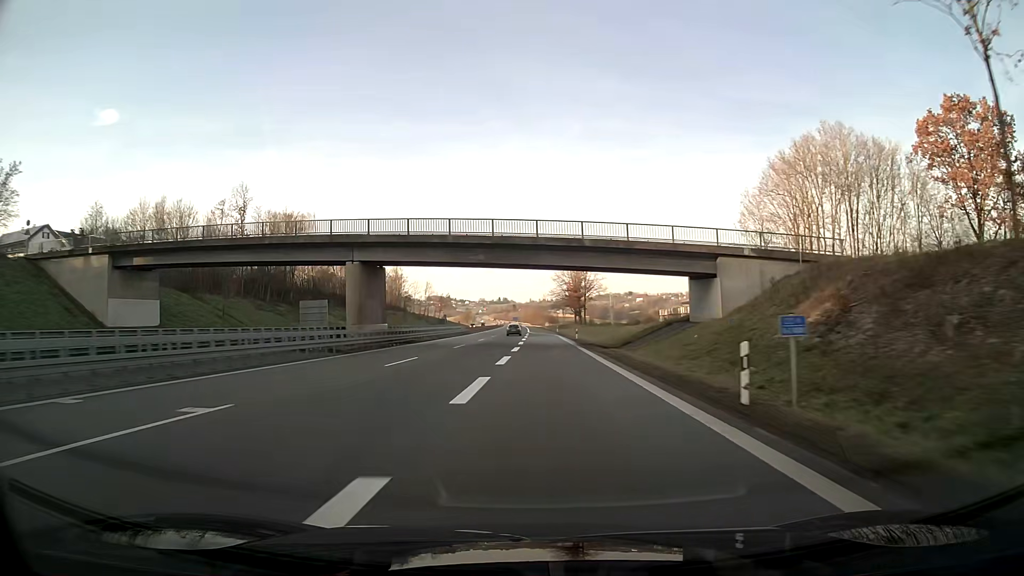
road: motorway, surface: asphalt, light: Day
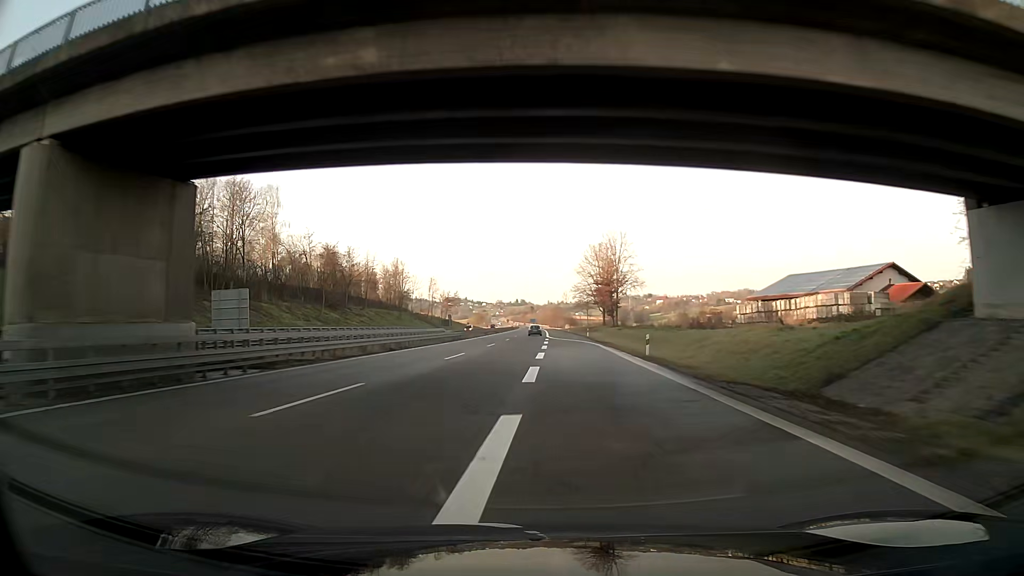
(-0.4, +31.8) m; -1°
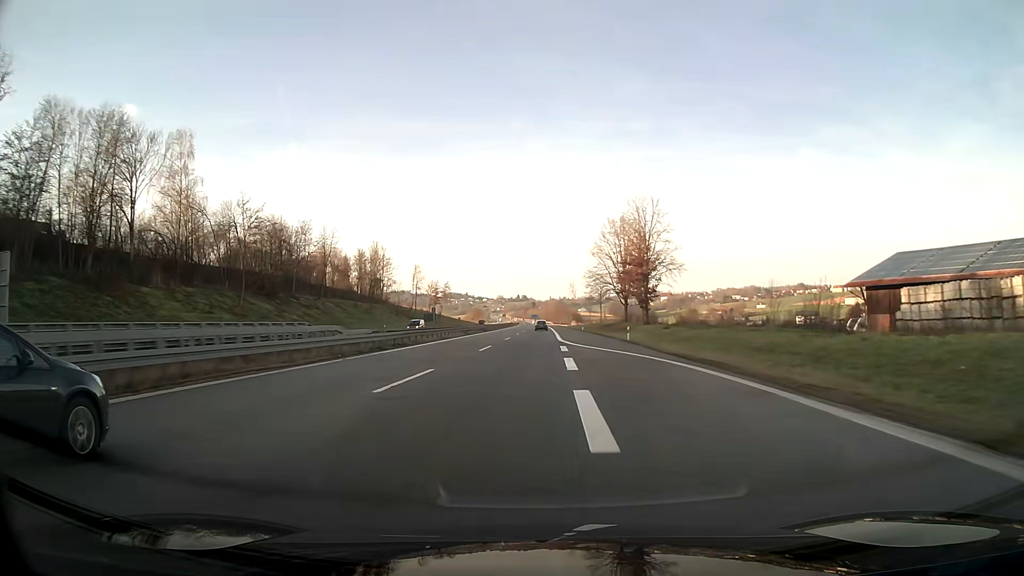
(-0.1, +33.2) m; 0°
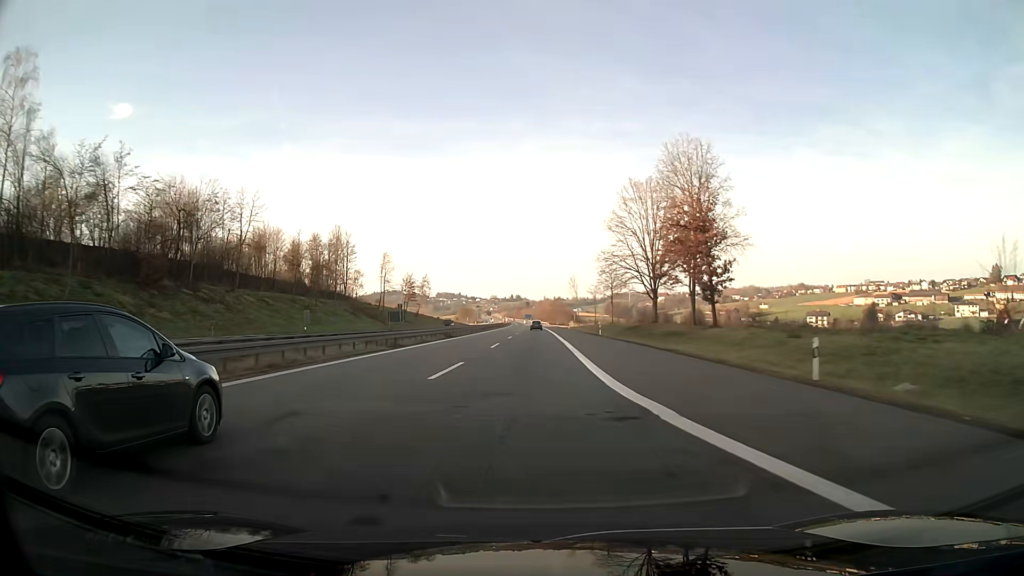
(+0.2, +33.3) m; +1°
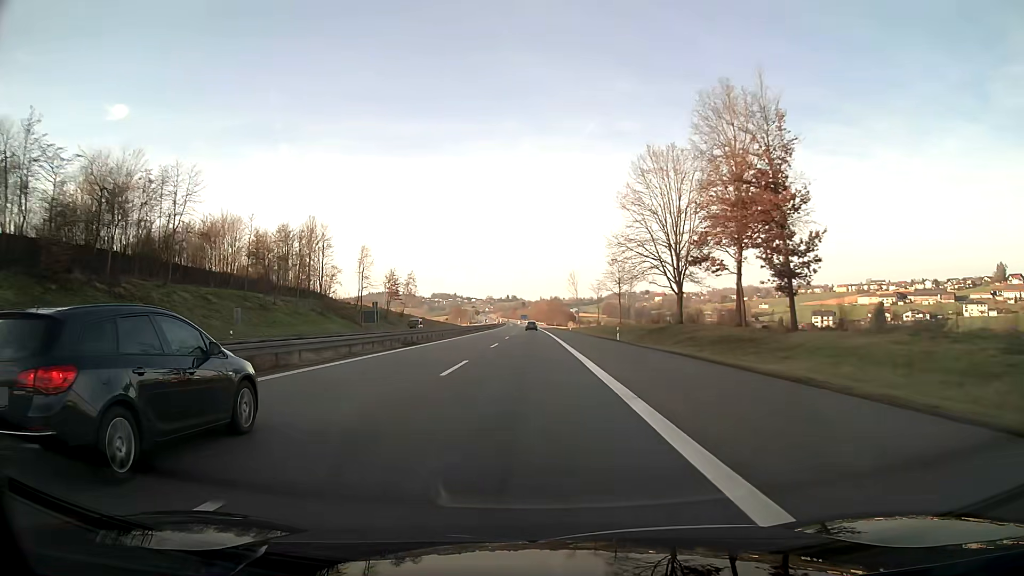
(0.0, +16.7) m; 0°
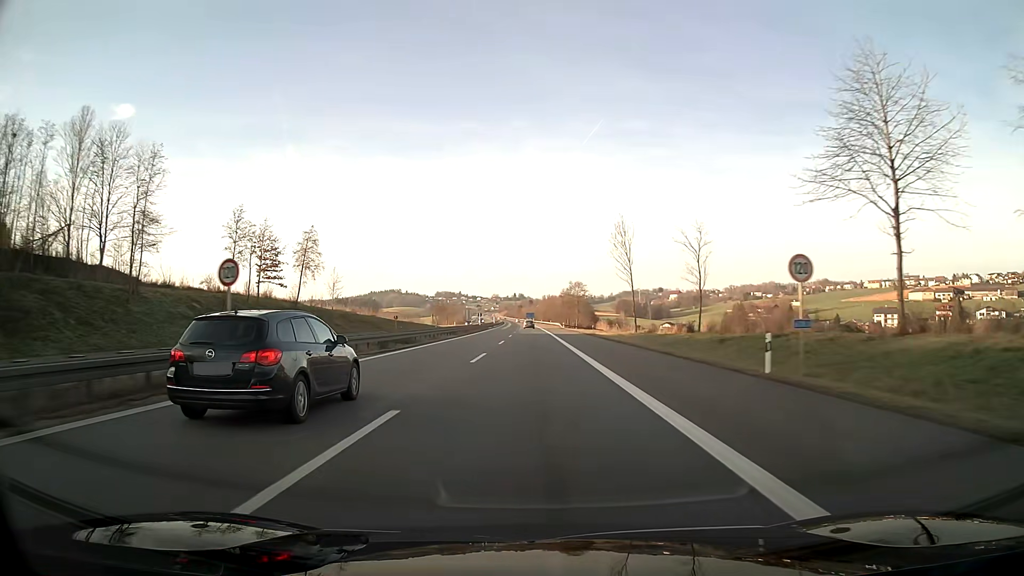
(-0.4, +84.4) m; -1°
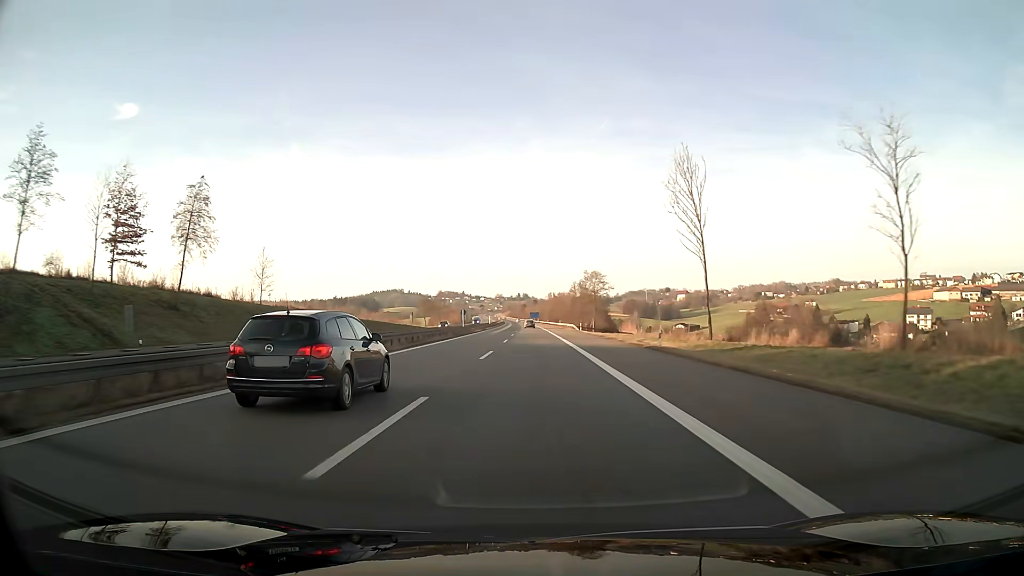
(-0.1, +34.2) m; 0°
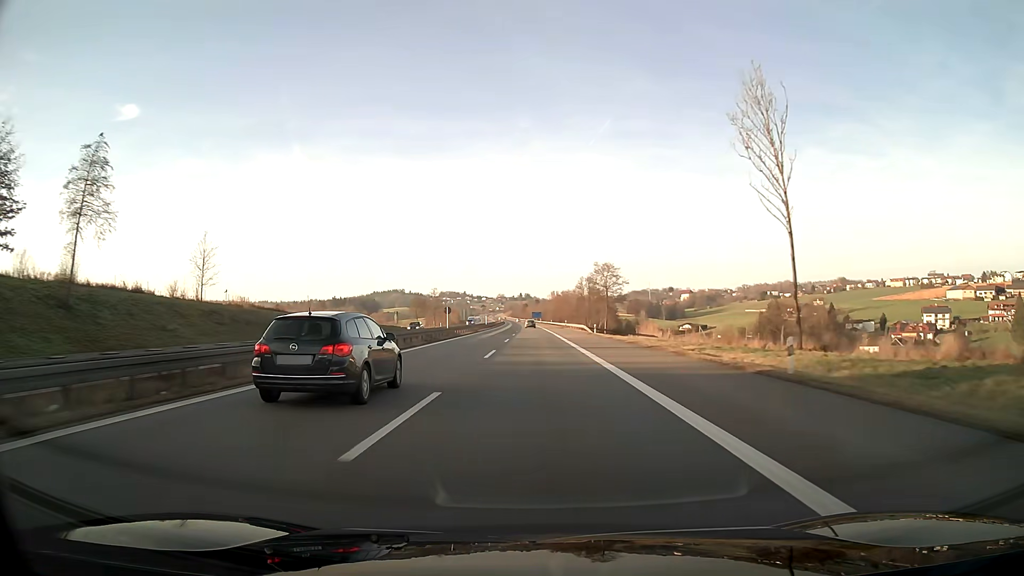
(0.0, +17.1) m; 0°
